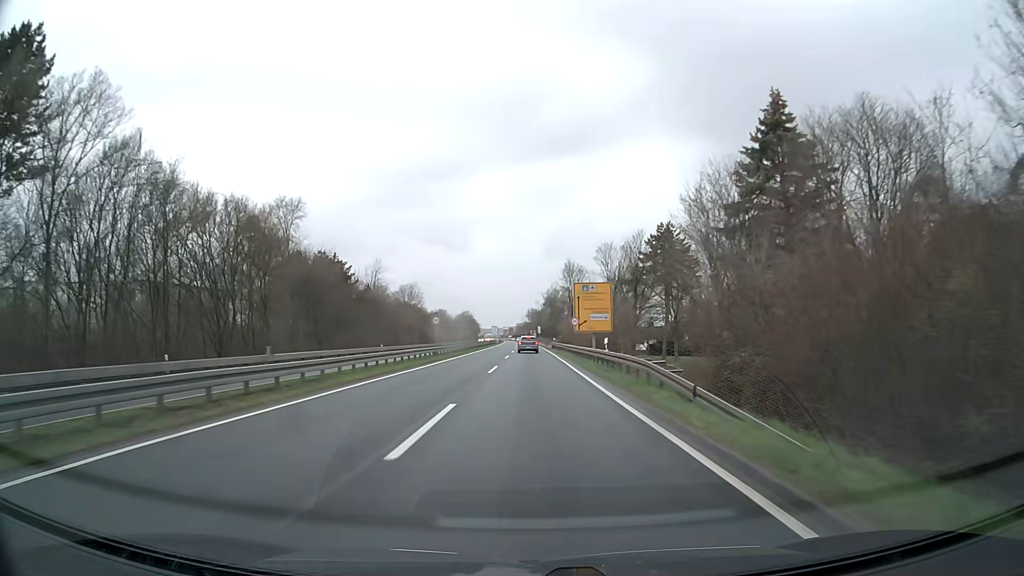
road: trunk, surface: asphalt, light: Day
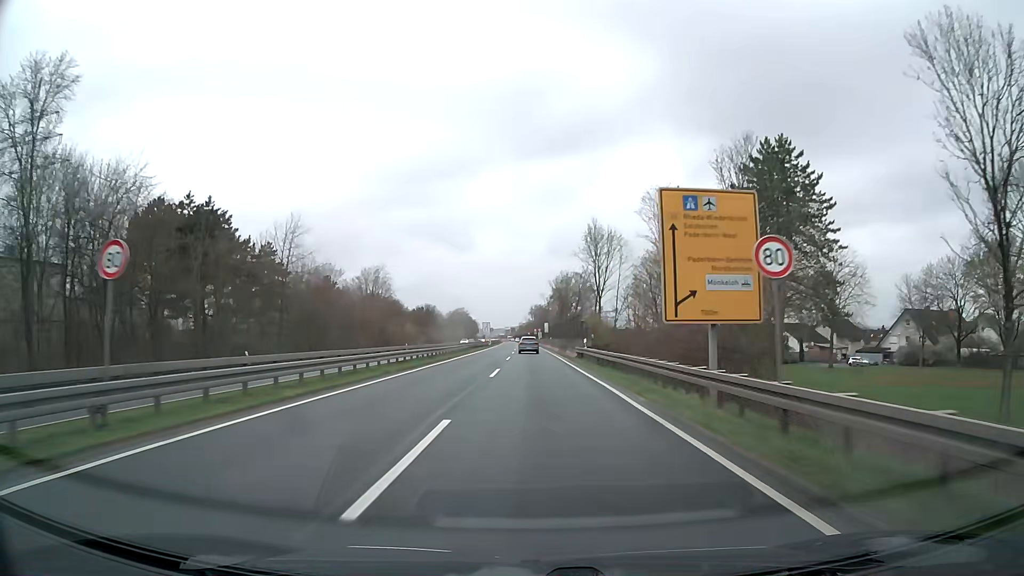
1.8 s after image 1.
(0.0, +38.4) m; 0°
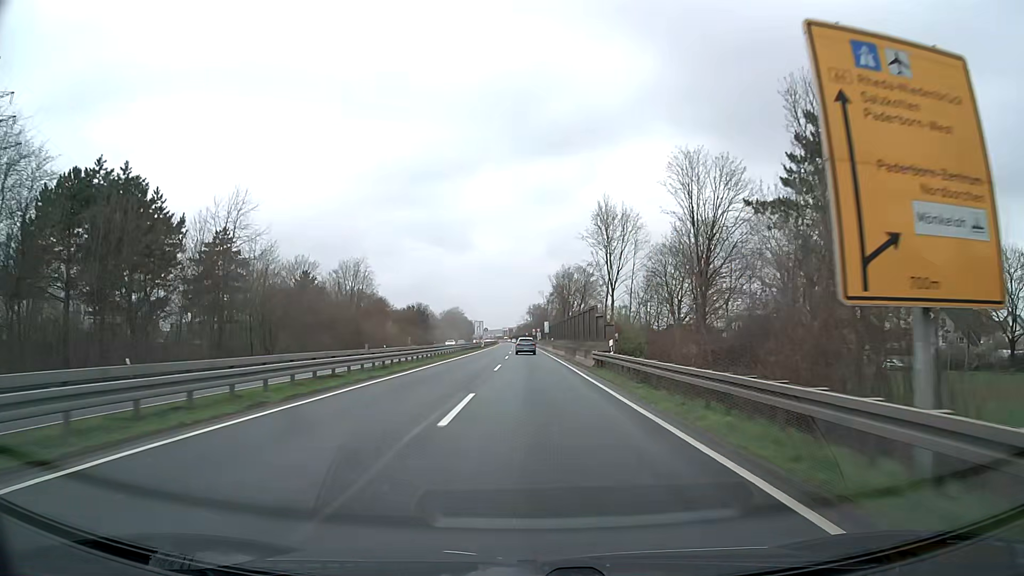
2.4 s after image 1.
(0.0, +12.7) m; 0°
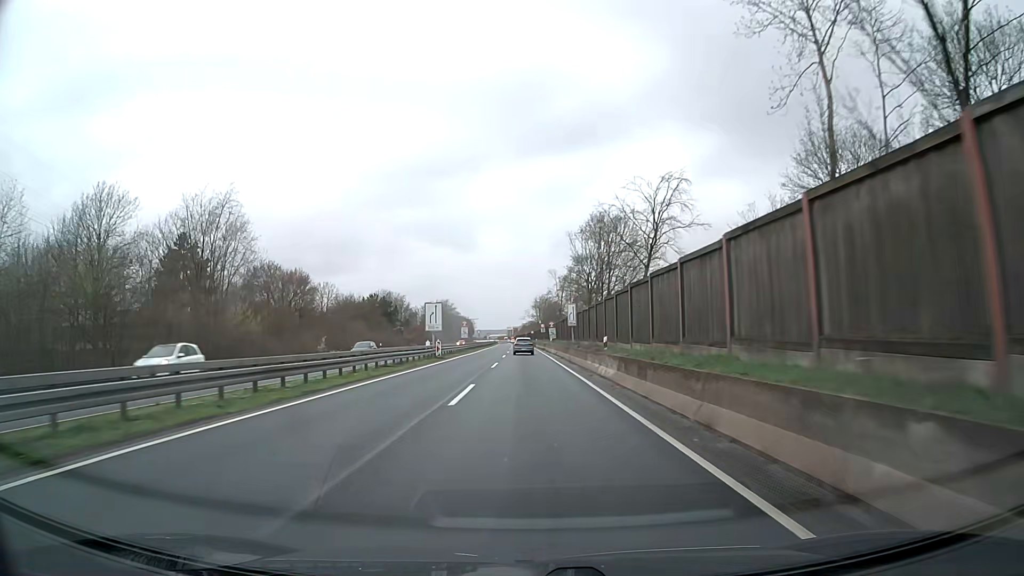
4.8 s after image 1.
(-0.1, +50.5) m; -1°
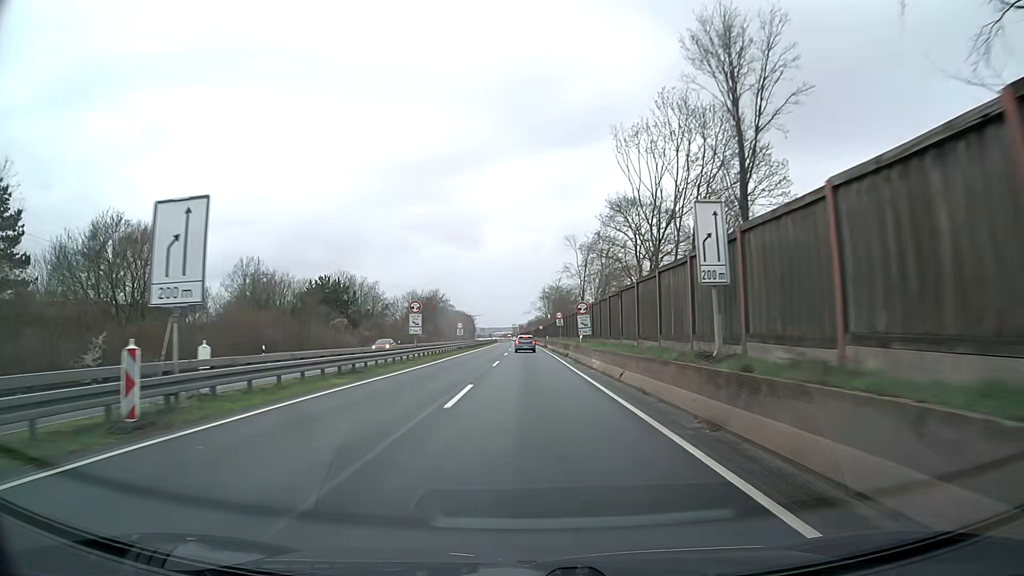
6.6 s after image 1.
(-0.1, +36.8) m; 0°
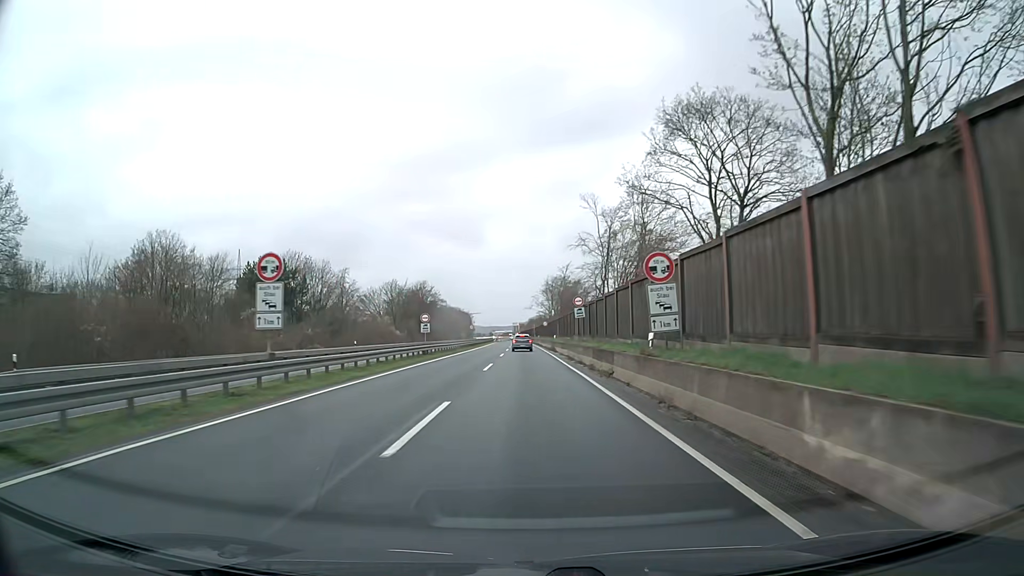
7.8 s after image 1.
(0.0, +23.2) m; 0°
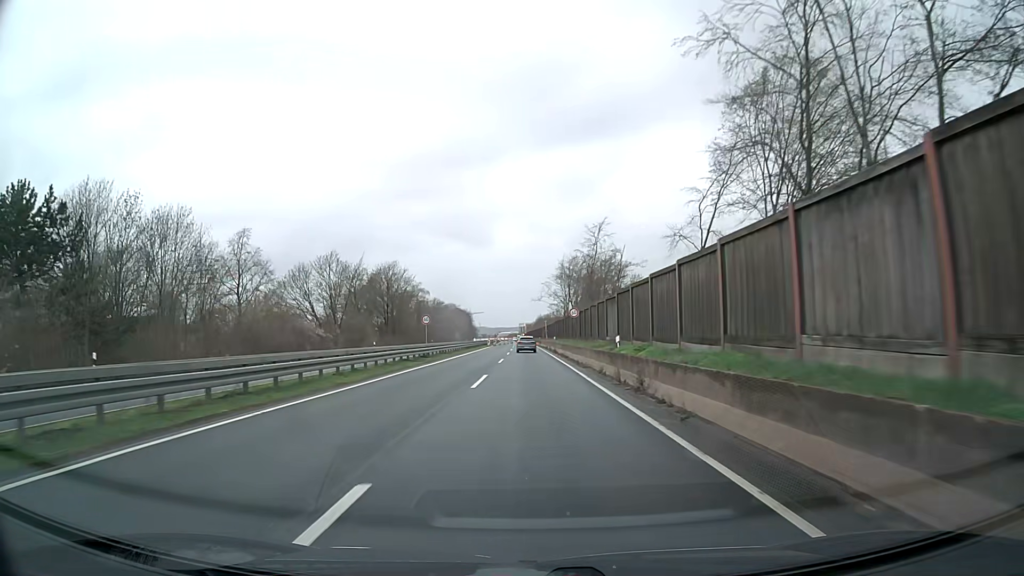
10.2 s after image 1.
(-0.2, +43.2) m; 0°
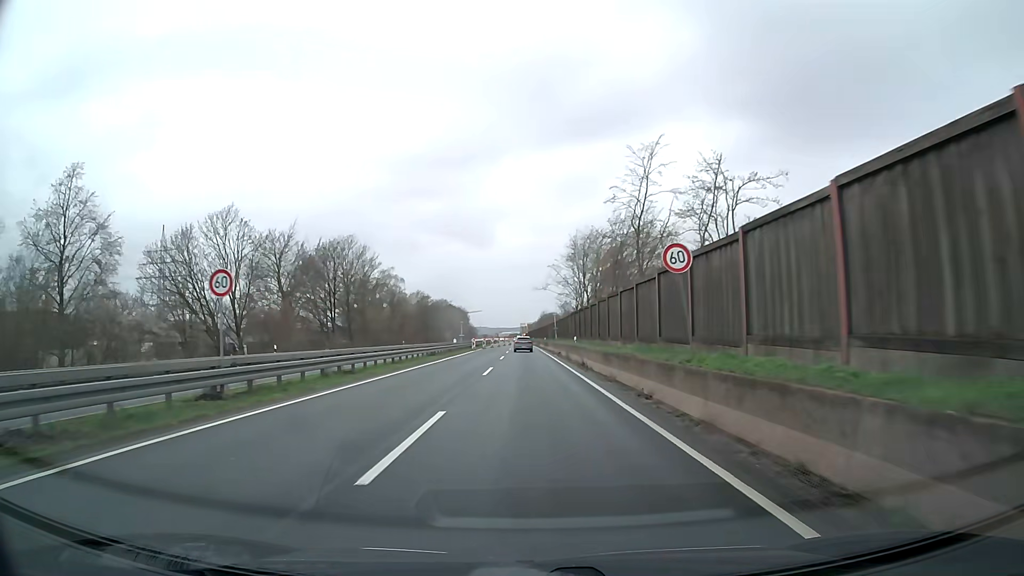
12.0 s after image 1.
(-0.1, +29.7) m; 0°
(0, +10) (0, +20) (0, +30) (0, +40) (0, +50) (0, +60) (-1, +70) (-1, +80) (-1, +90) (-1, +100) m
